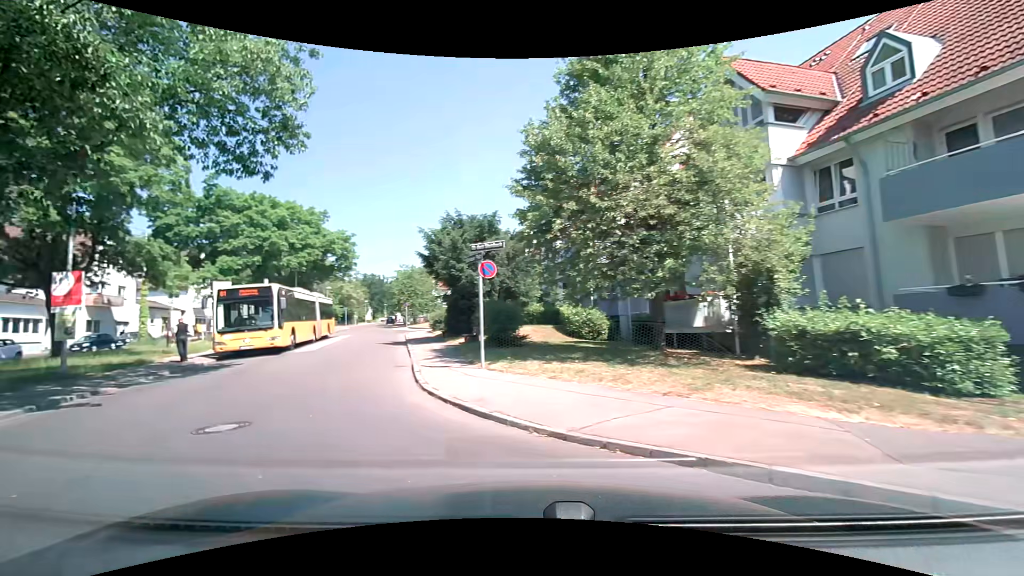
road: residential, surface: asphalt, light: Day
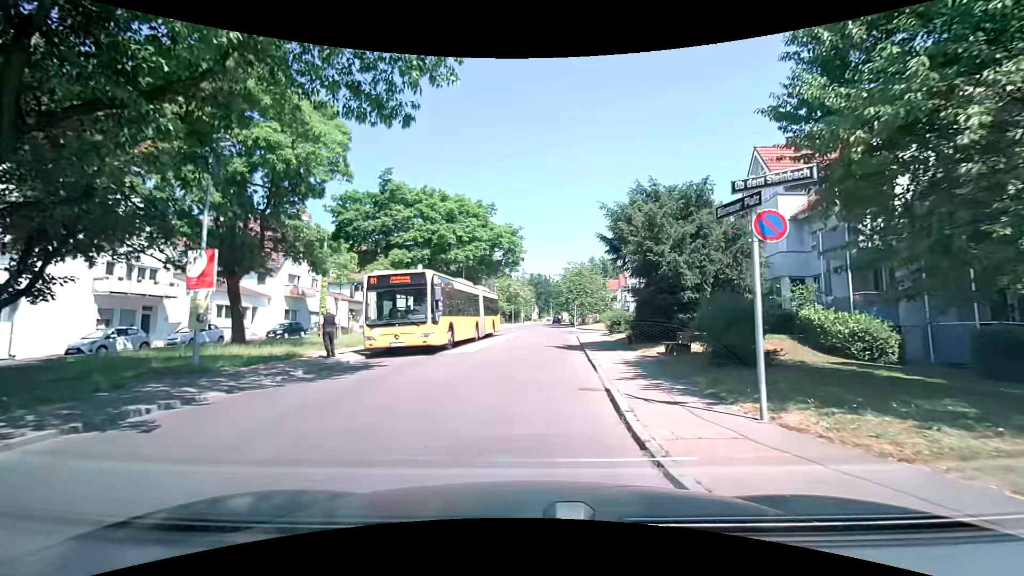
(-1.3, +5.5) m; -20°
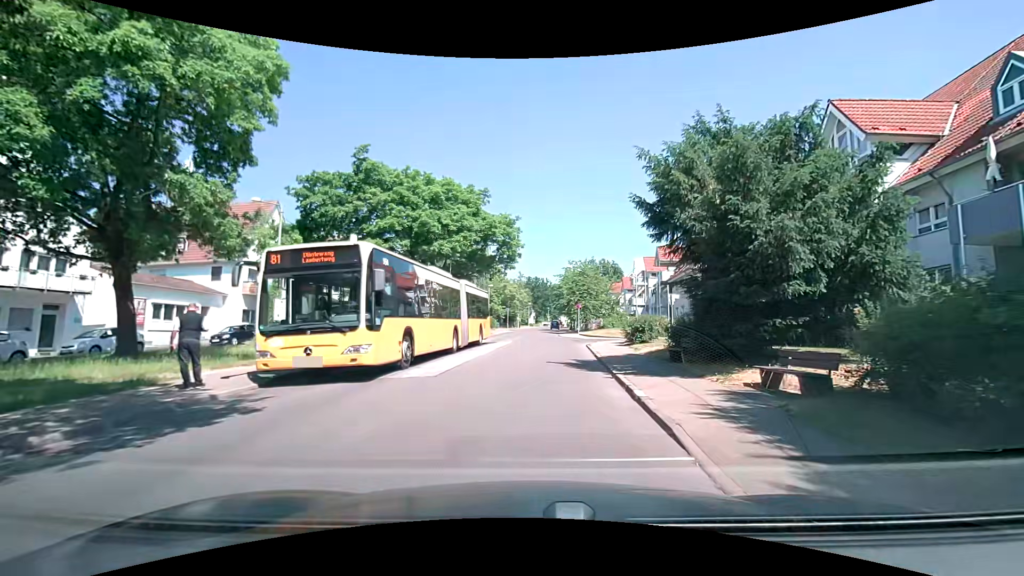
(-0.1, +6.8) m; +1°
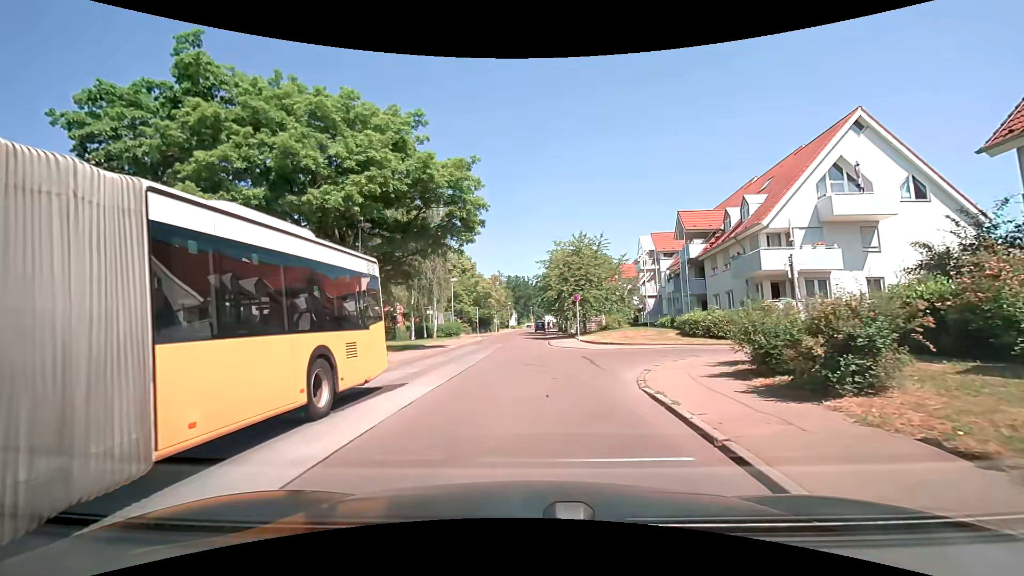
(+0.3, +16.6) m; 0°
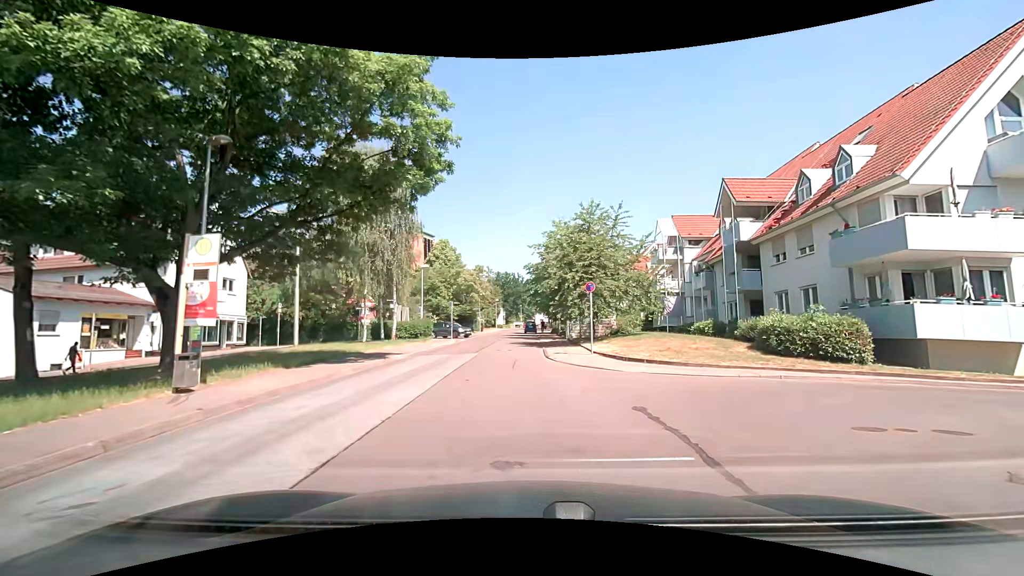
(+0.1, +10.6) m; +1°
